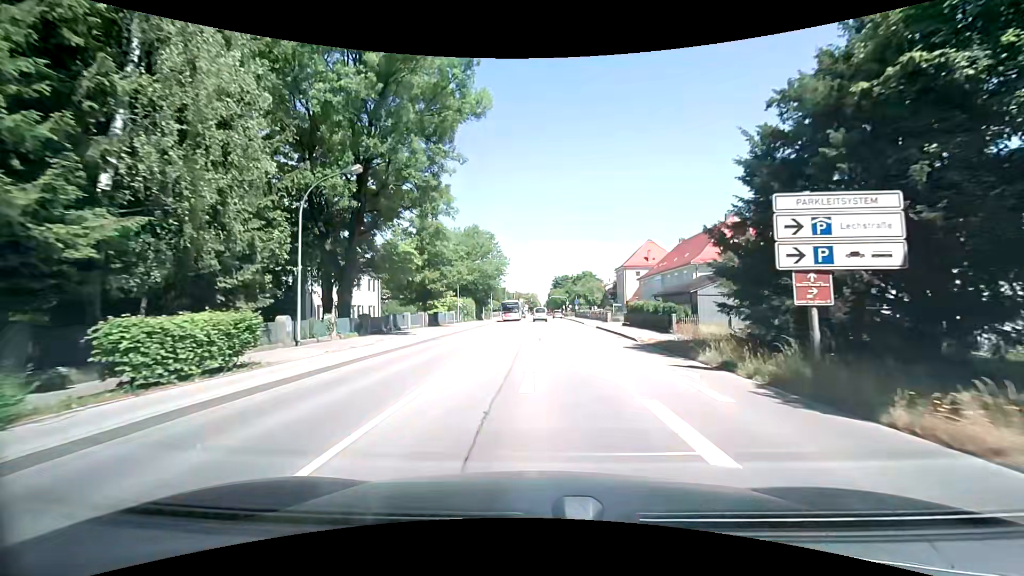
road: secondary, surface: asphalt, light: Day
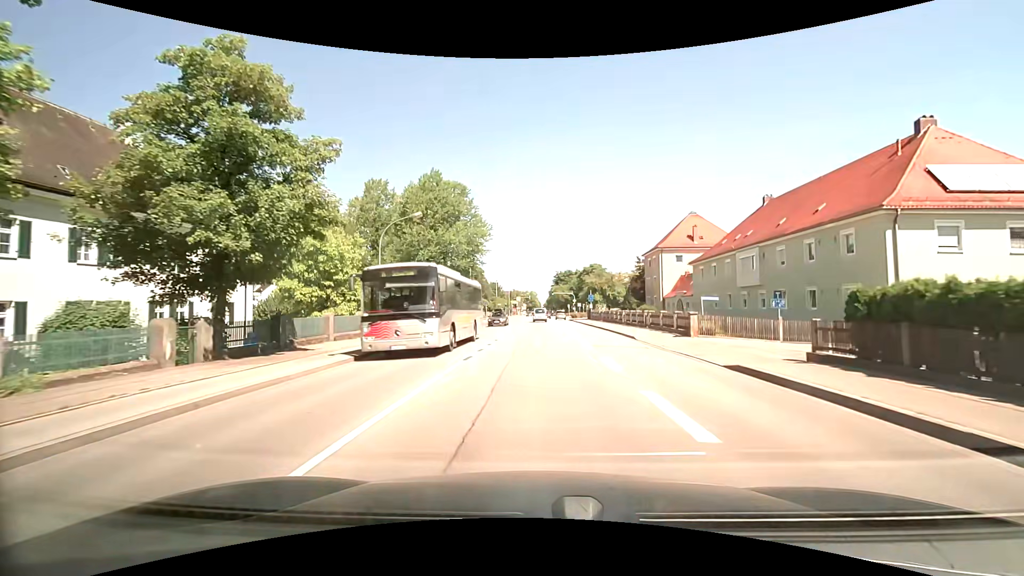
(-0.1, +29.2) m; 0°
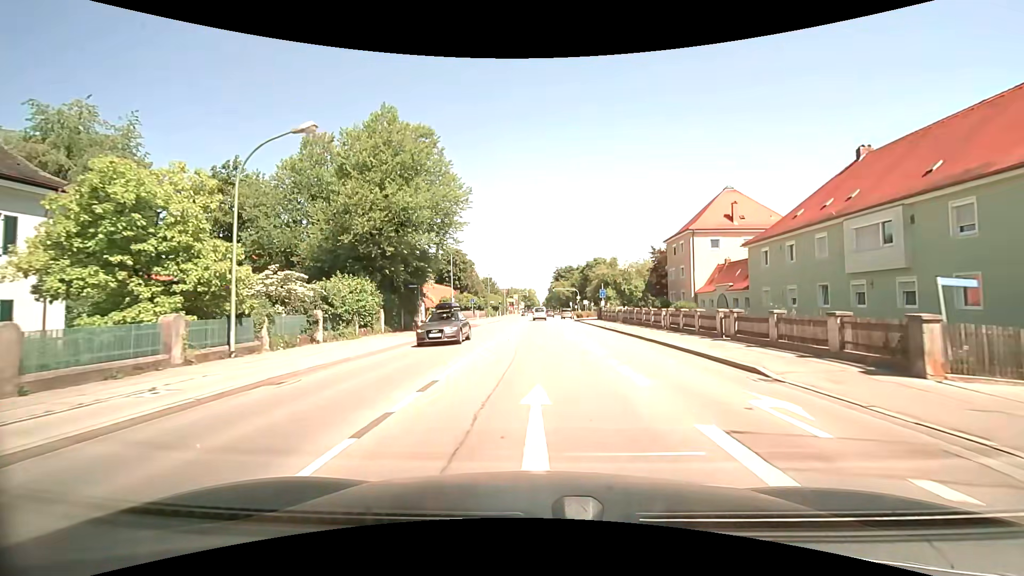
(0.0, +14.5) m; 0°
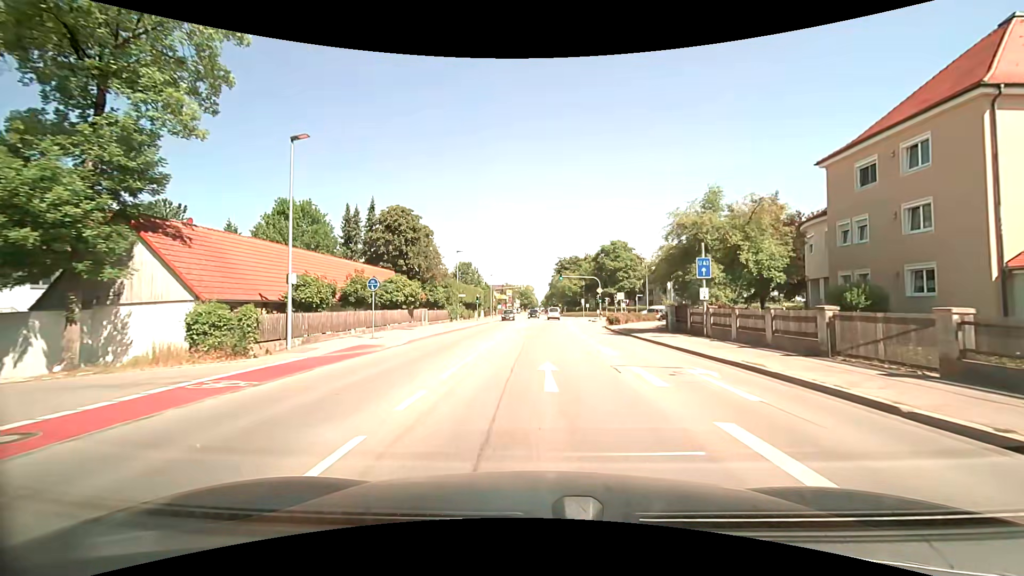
(-0.2, +35.9) m; 0°
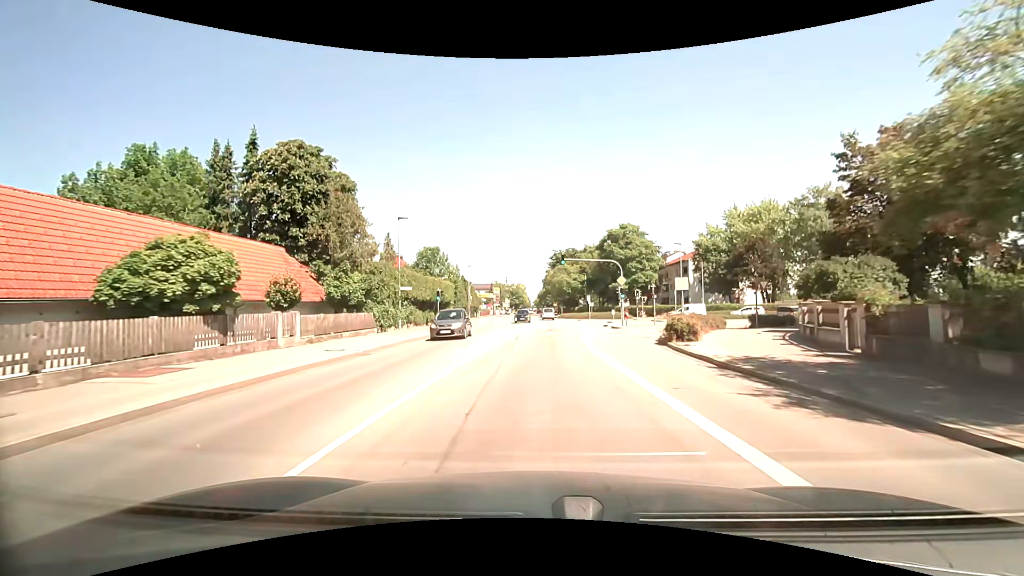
(+0.1, +21.9) m; +1°
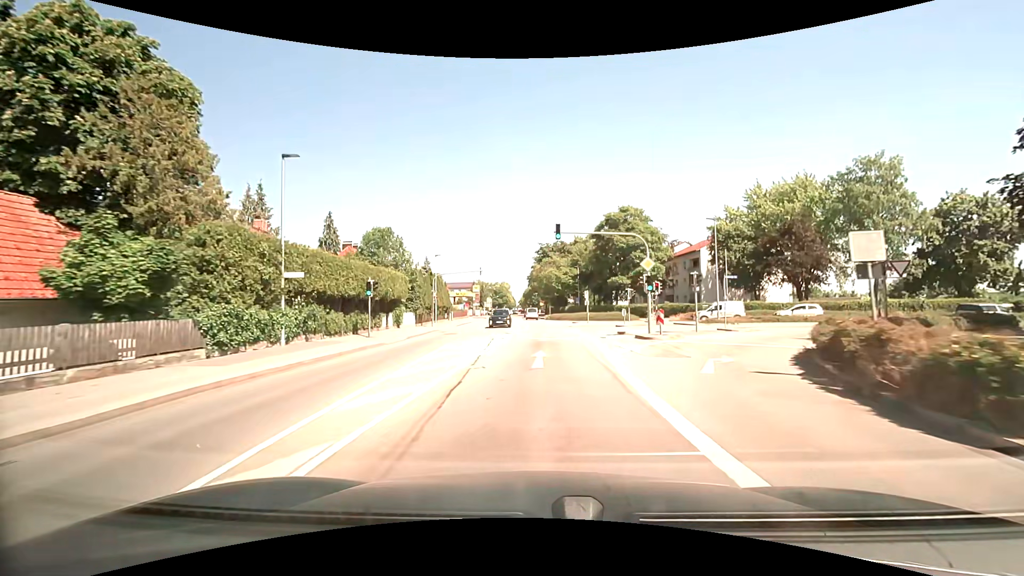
(+0.1, +15.0) m; +1°
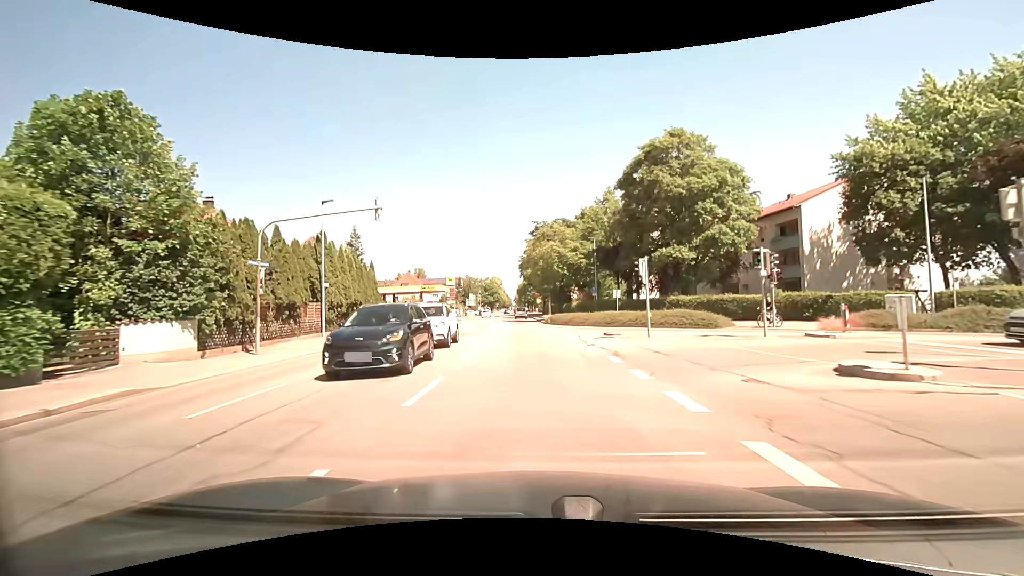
(+0.4, +30.8) m; 0°
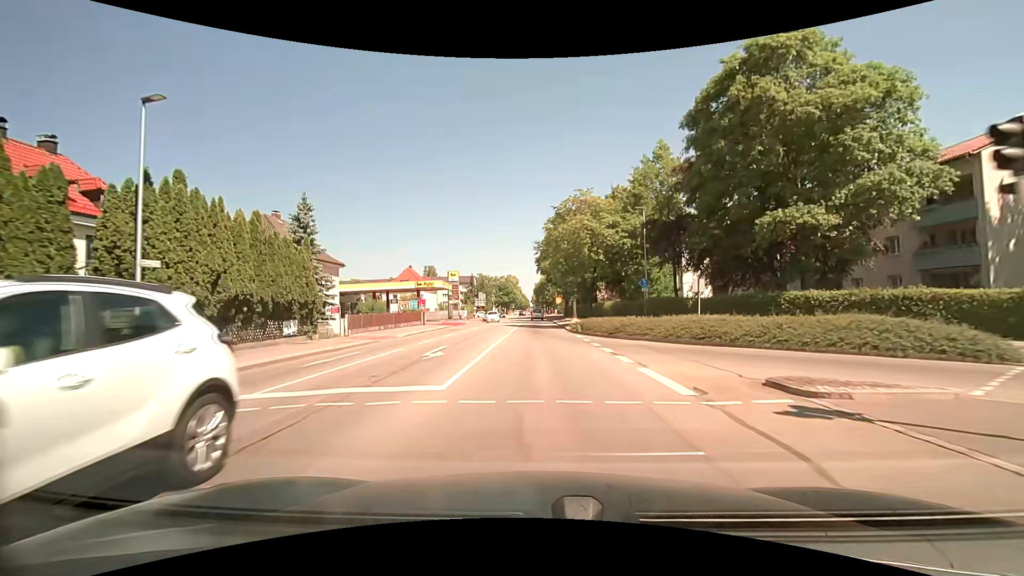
(-0.3, +15.7) m; -2°
(0, +10) (0, +20) (0, +30) (0, +40) (0, +50) (0, +60) (0, +70) (0, +80) (0, +90) (-1, +100) m
